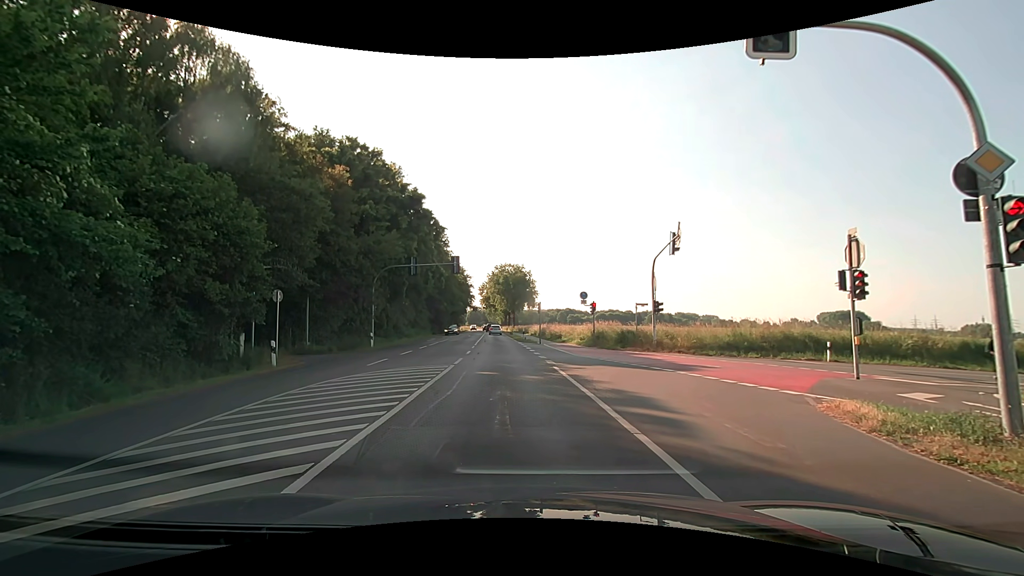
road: secondary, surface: asphalt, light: Day
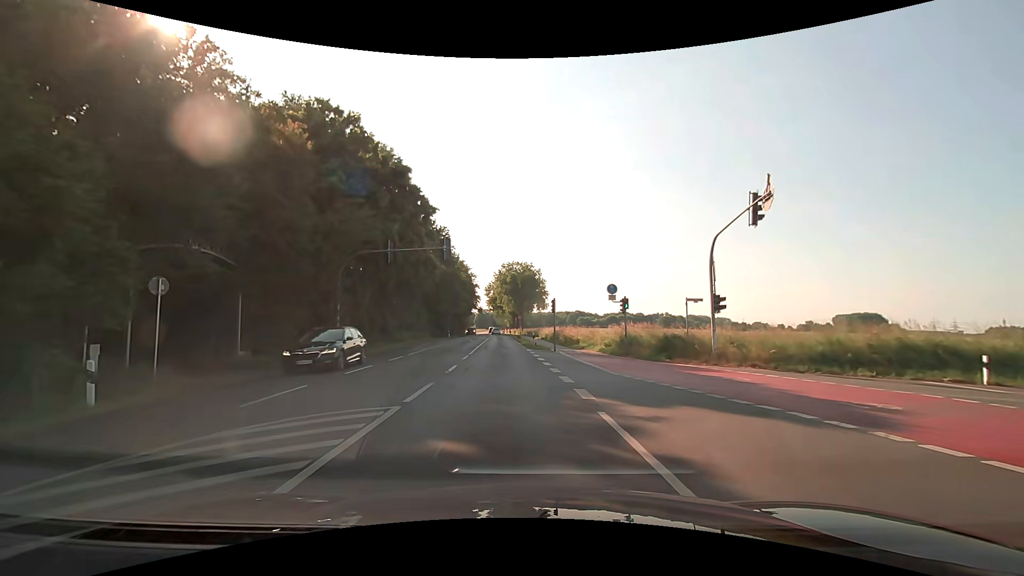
(+0.1, +9.1) m; 0°
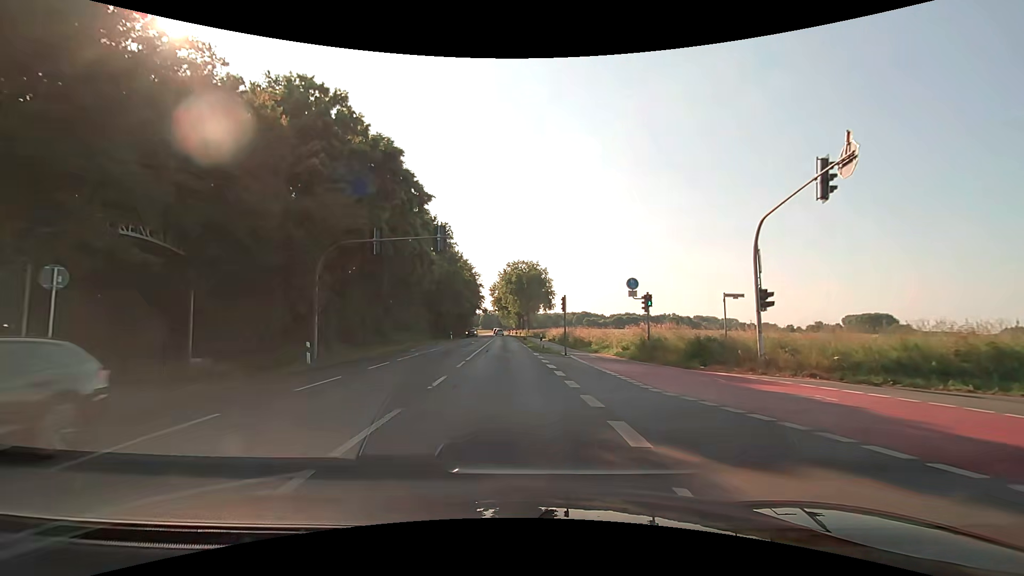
(0.0, +4.0) m; -1°
(0, +10) (-1, +20) (-1, +30) (-2, +40) (-2, +50) (-3, +60) (-3, +70) (-4, +80) (-4, +90) (-5, +100) m
